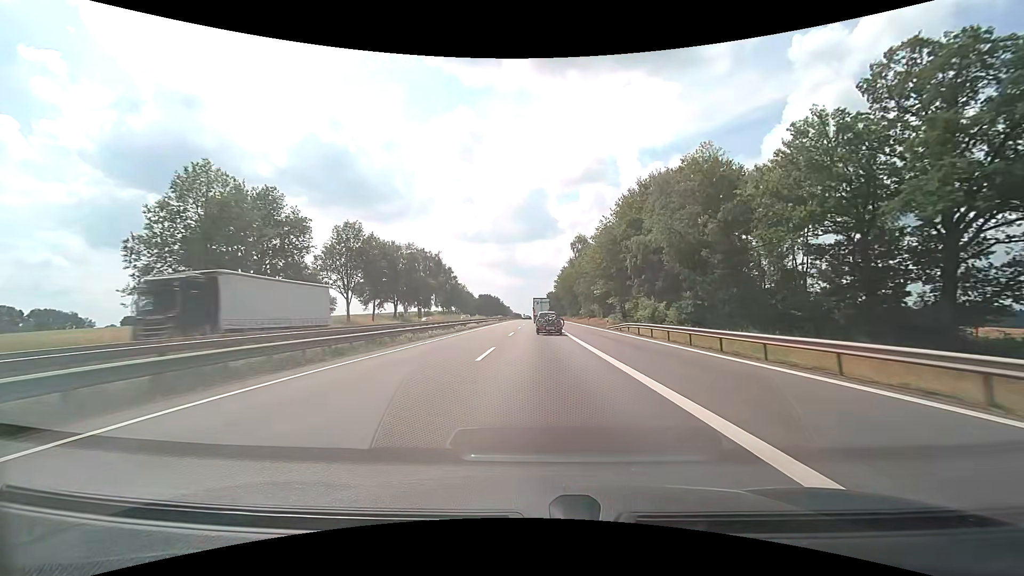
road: motorway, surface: asphalt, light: Day
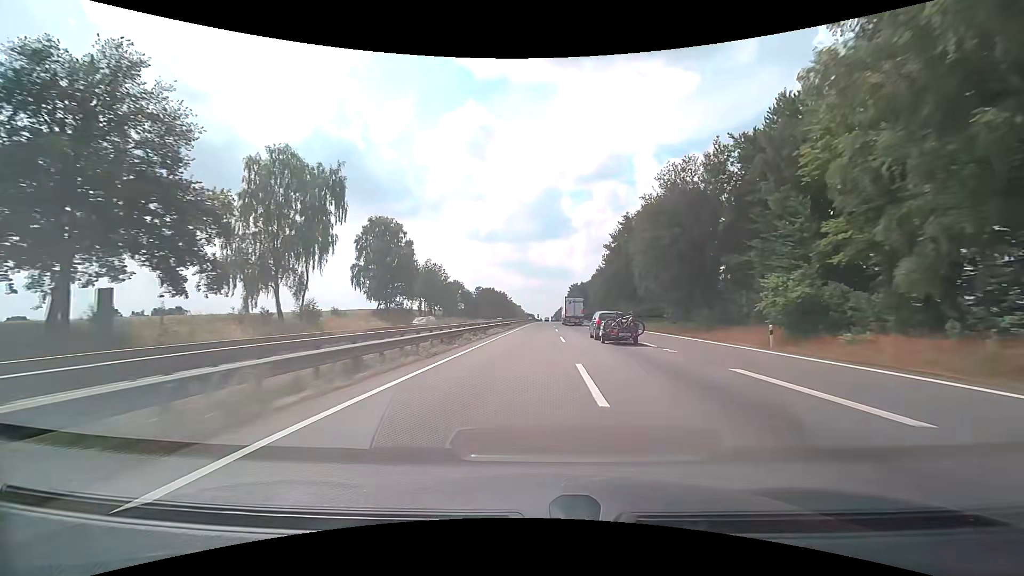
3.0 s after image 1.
(-2.3, +80.0) m; -1°
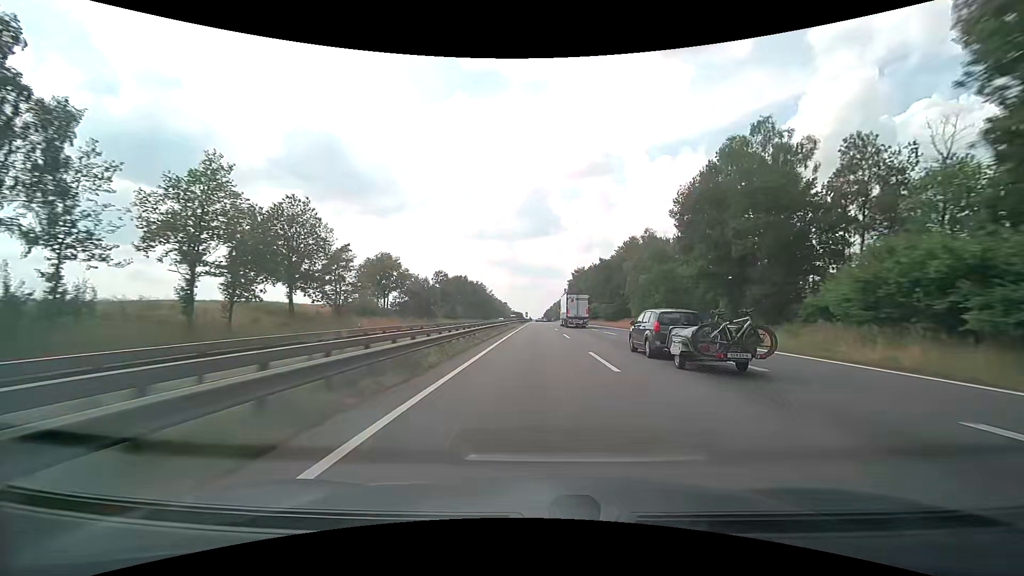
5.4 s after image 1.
(+0.7, +68.1) m; +2°
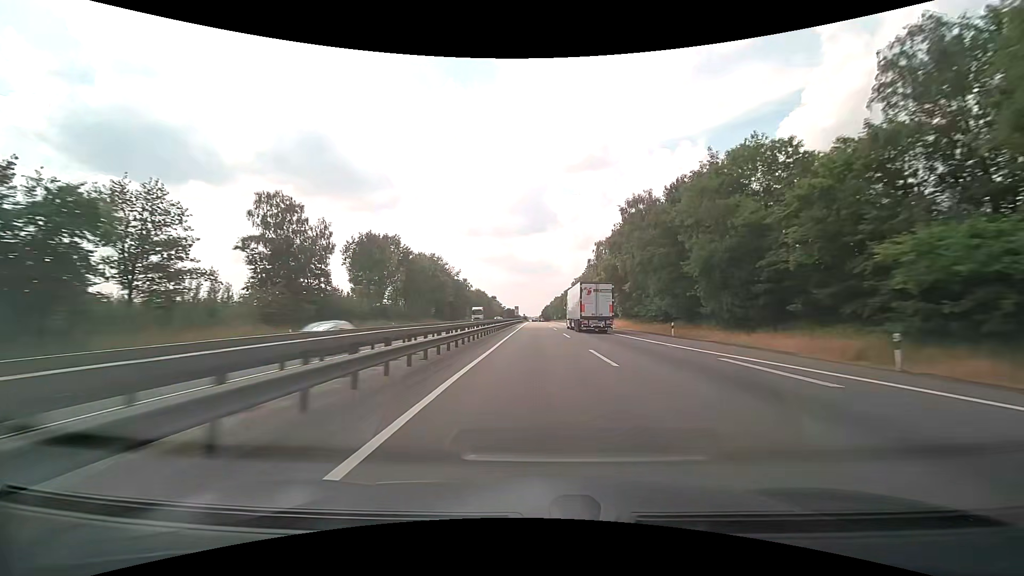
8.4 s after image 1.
(-0.2, +89.6) m; 0°
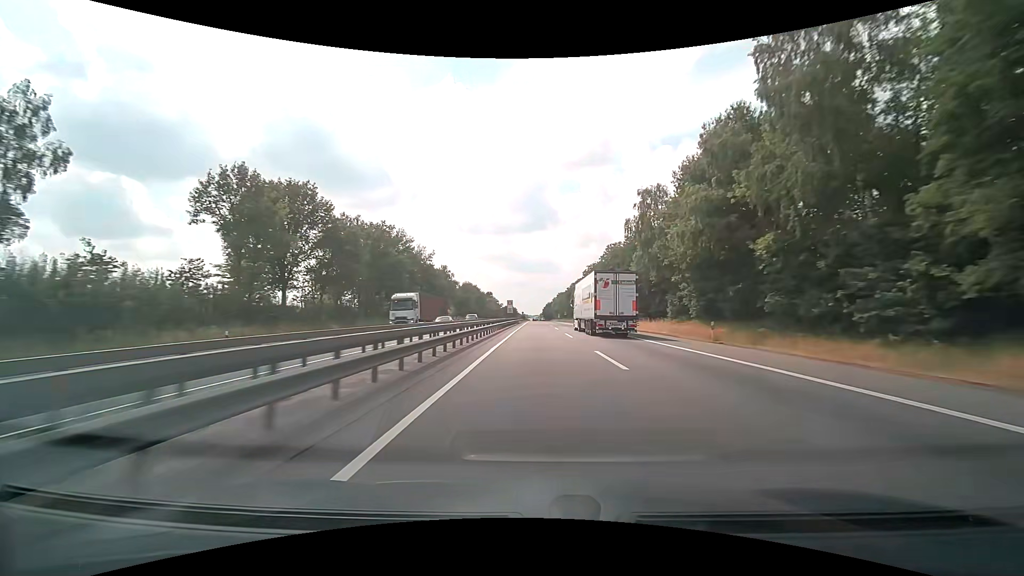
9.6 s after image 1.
(0.0, +37.3) m; 0°
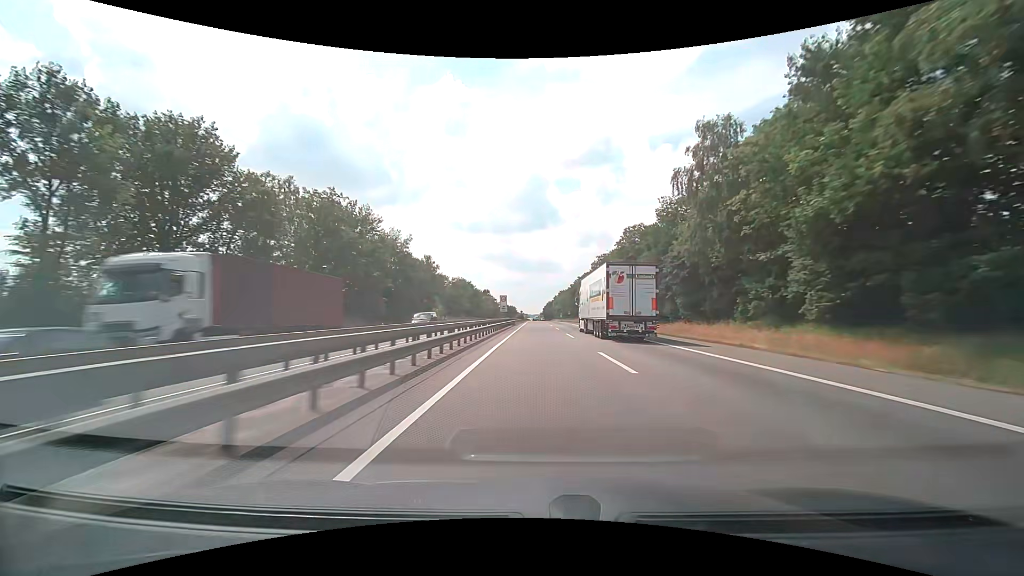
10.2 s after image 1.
(0.0, +19.0) m; 0°
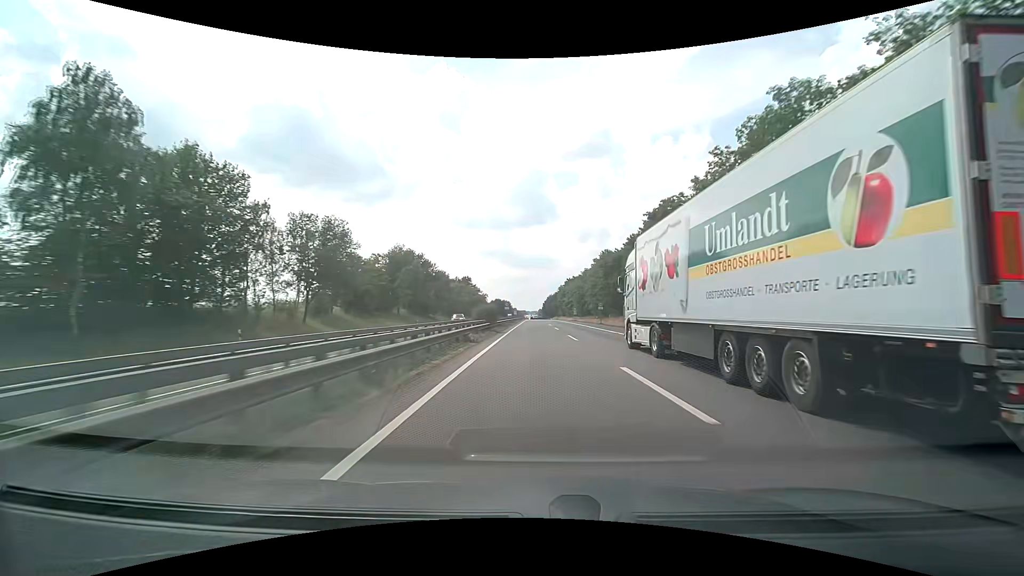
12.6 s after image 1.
(+0.2, +78.1) m; 0°
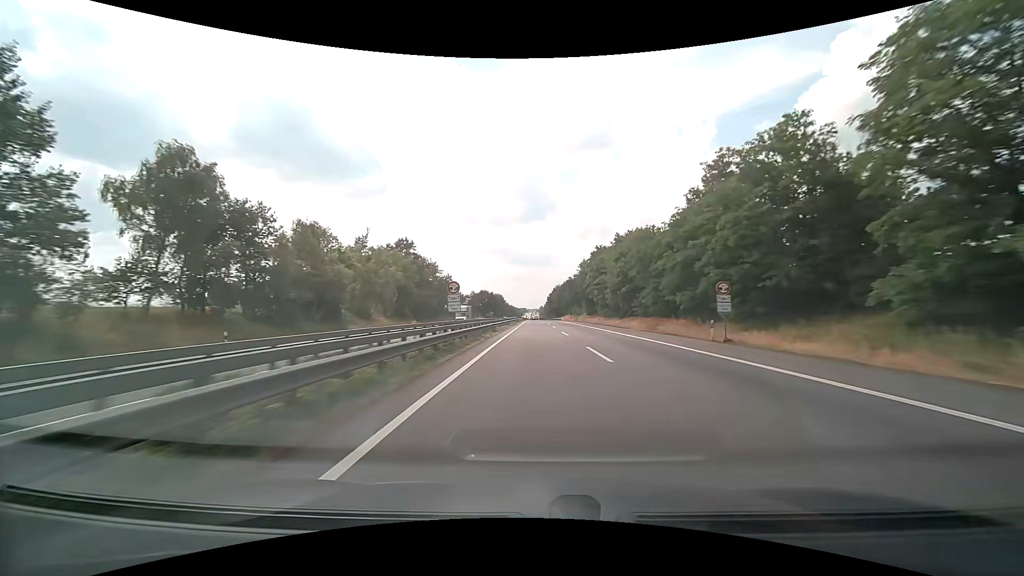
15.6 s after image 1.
(-0.3, +100.9) m; 0°
(0, +10) (0, +20) (0, +30) (0, +40) (0, +50) (0, +60) (0, +70) (0, +80) (0, +90) (+1, +100) m
